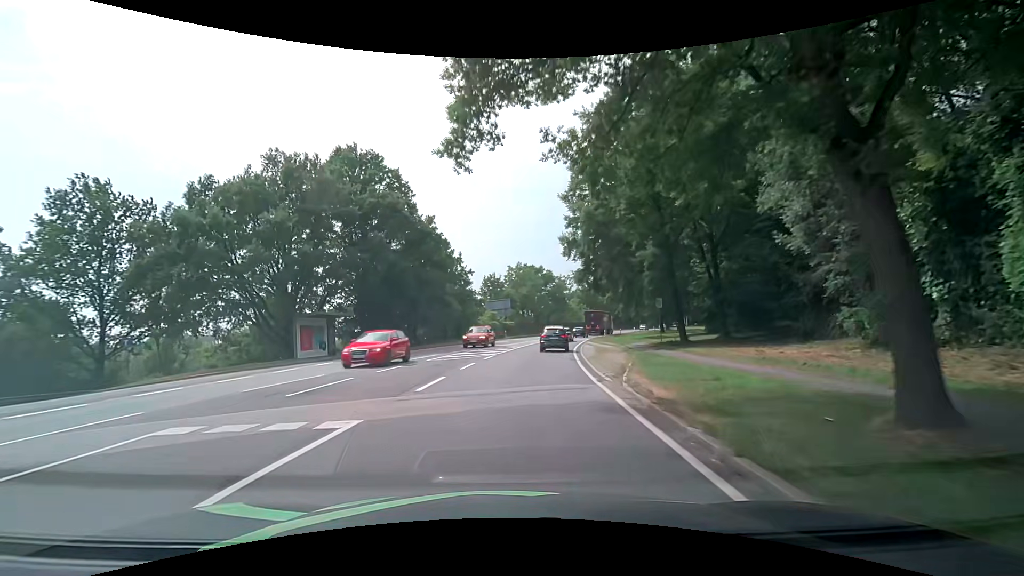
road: primary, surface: asphalt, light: Day
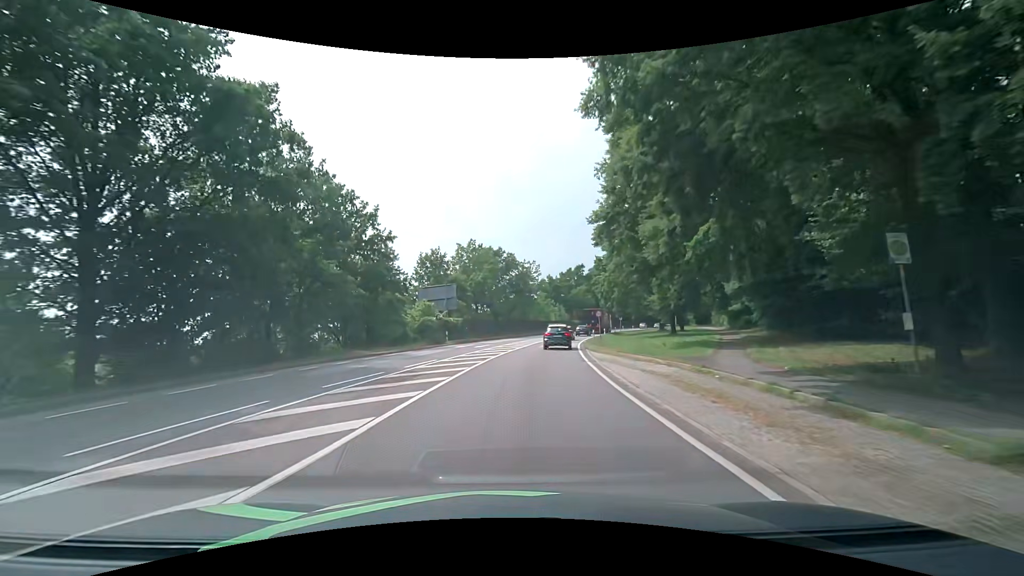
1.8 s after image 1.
(+1.1, +23.7) m; +5°
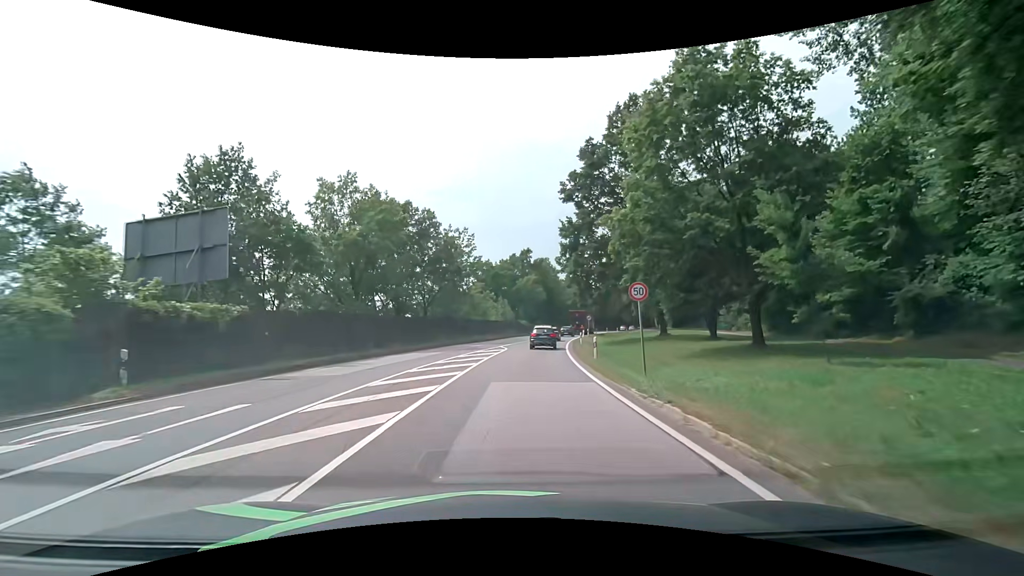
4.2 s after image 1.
(+2.0, +29.8) m; +8°
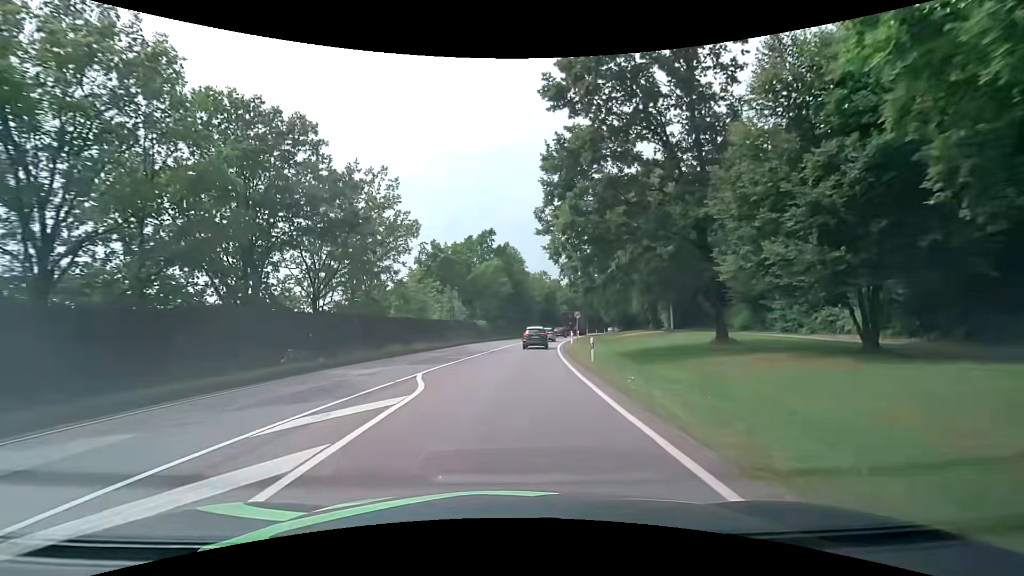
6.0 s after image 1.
(+0.9, +21.8) m; +4°
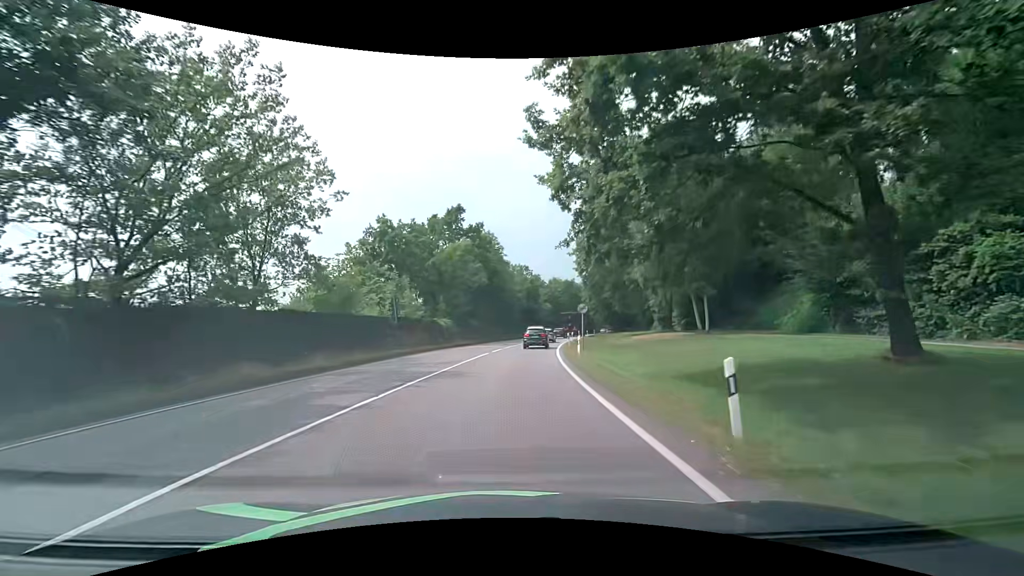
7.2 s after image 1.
(+0.3, +14.9) m; +3°
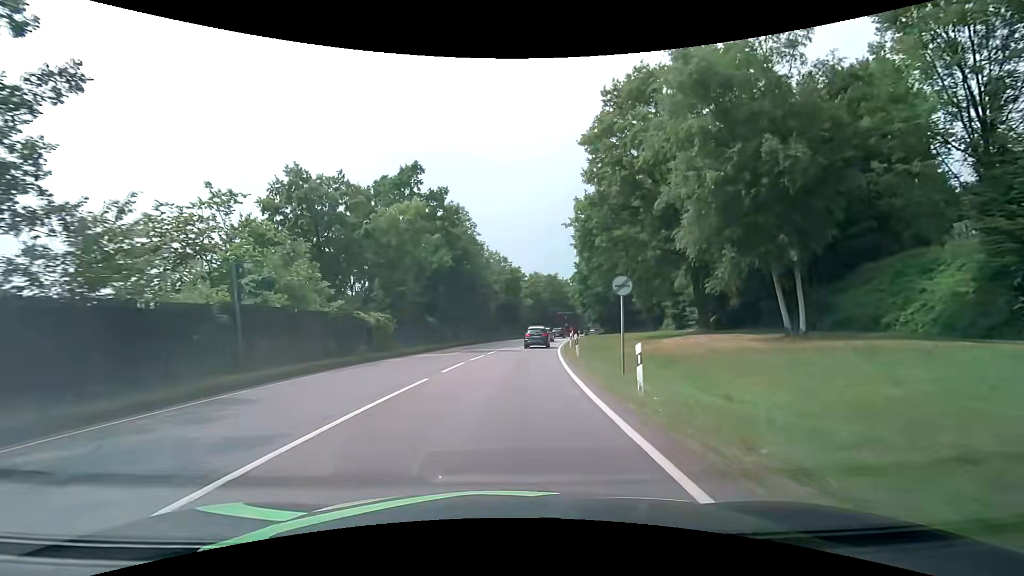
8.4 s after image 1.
(+0.3, +15.2) m; +2°
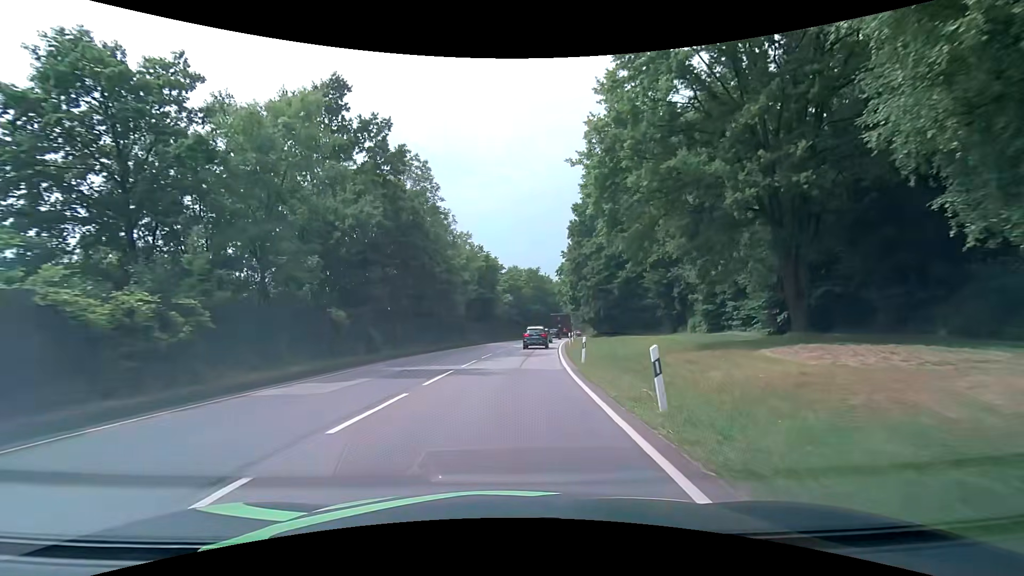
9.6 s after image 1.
(+0.4, +15.2) m; +3°
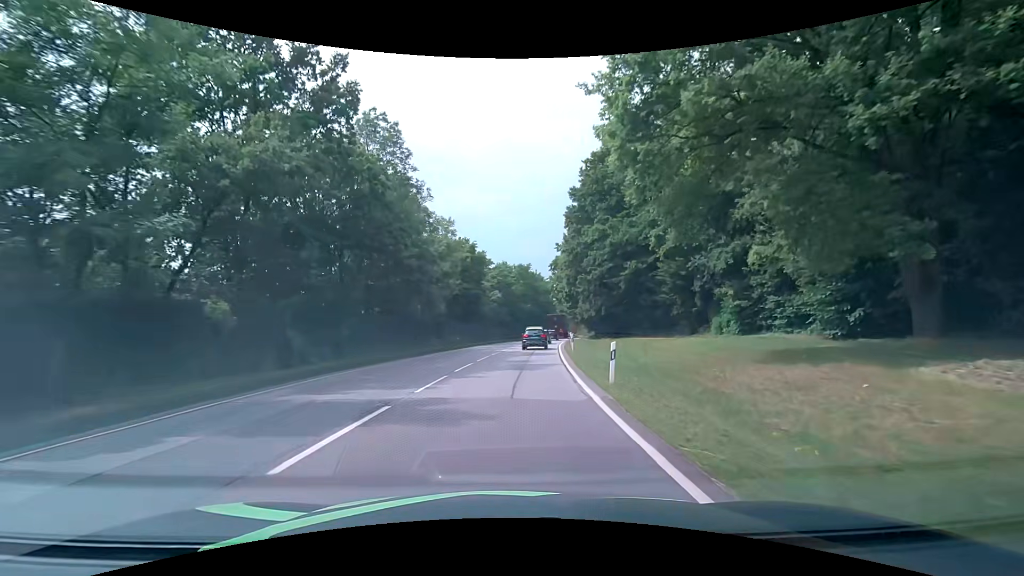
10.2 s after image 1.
(+0.1, +7.6) m; +1°
(0, +10) (+1, +20) (+1, +30) (+2, +40) (+3, +50) (+5, +60) (+6, +70) (+8, +79) (+10, +89) (+12, +99) m
